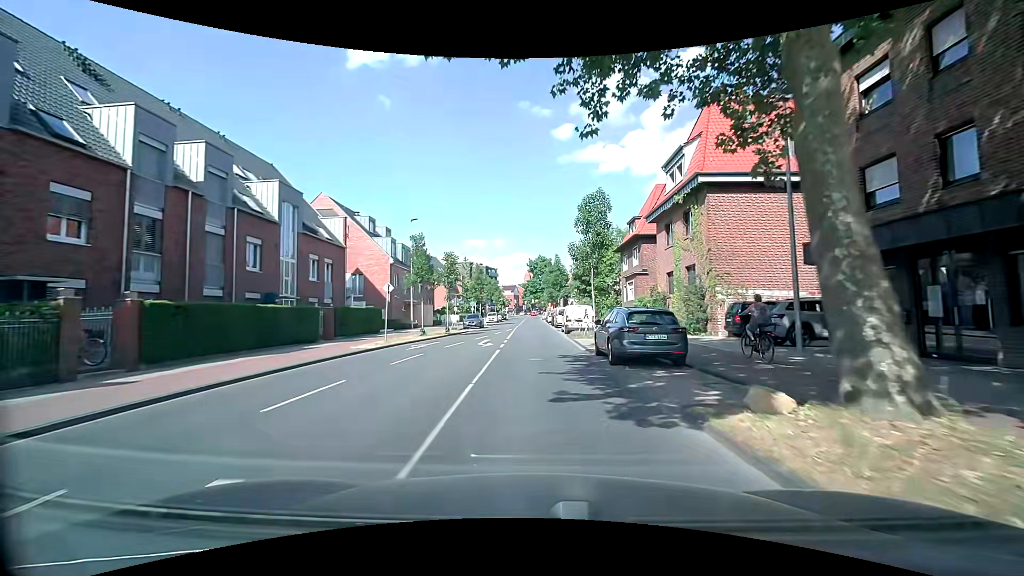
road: tertiary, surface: asphalt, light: Day
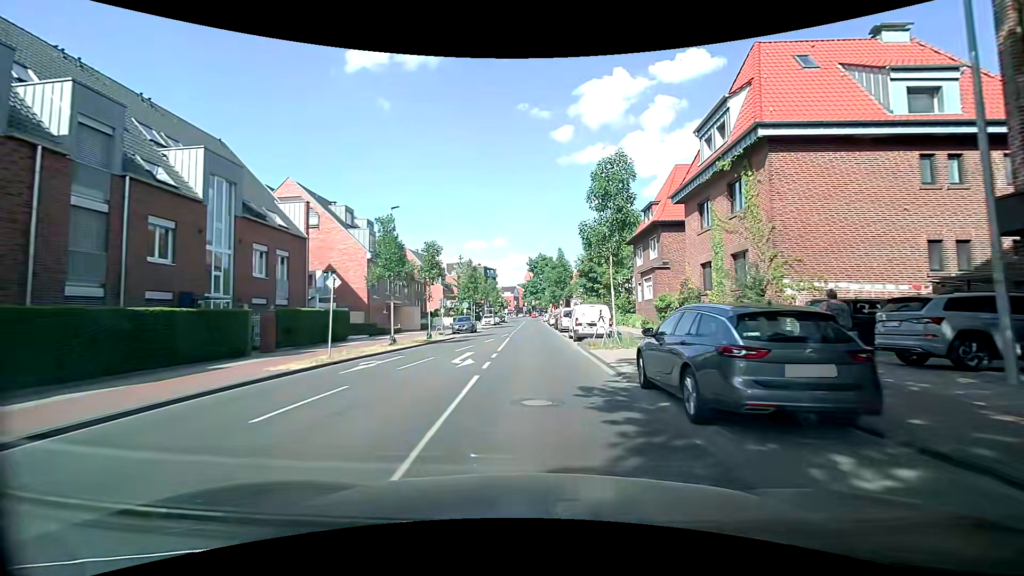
(+0.1, +6.6) m; +1°
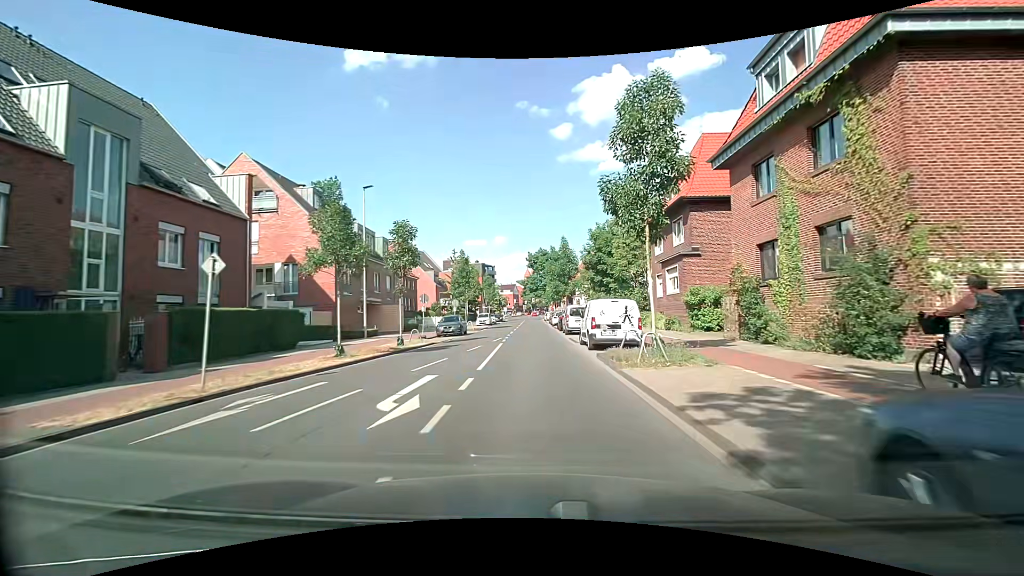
(0.0, +6.6) m; +1°
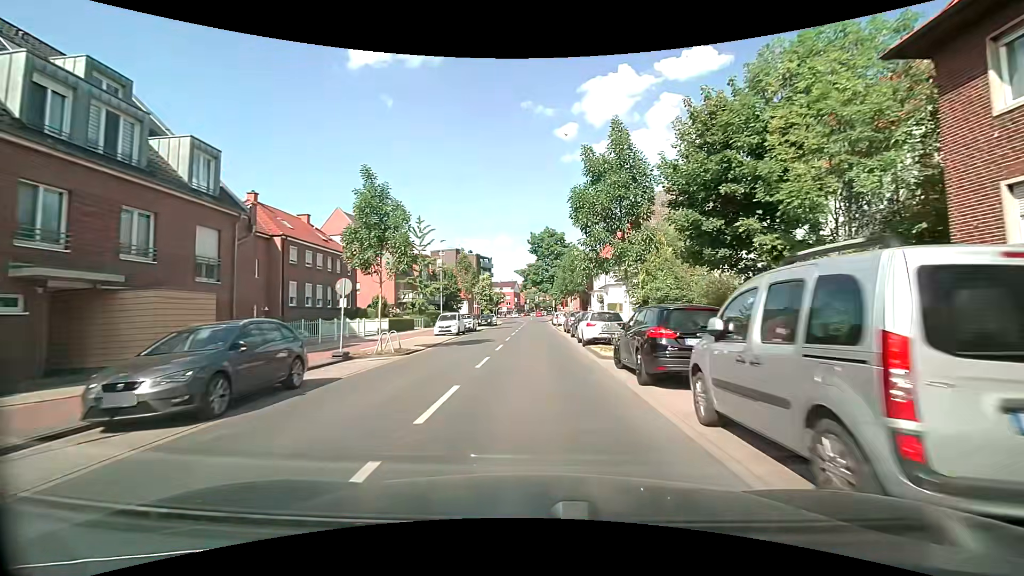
(-0.8, +26.8) m; -2°
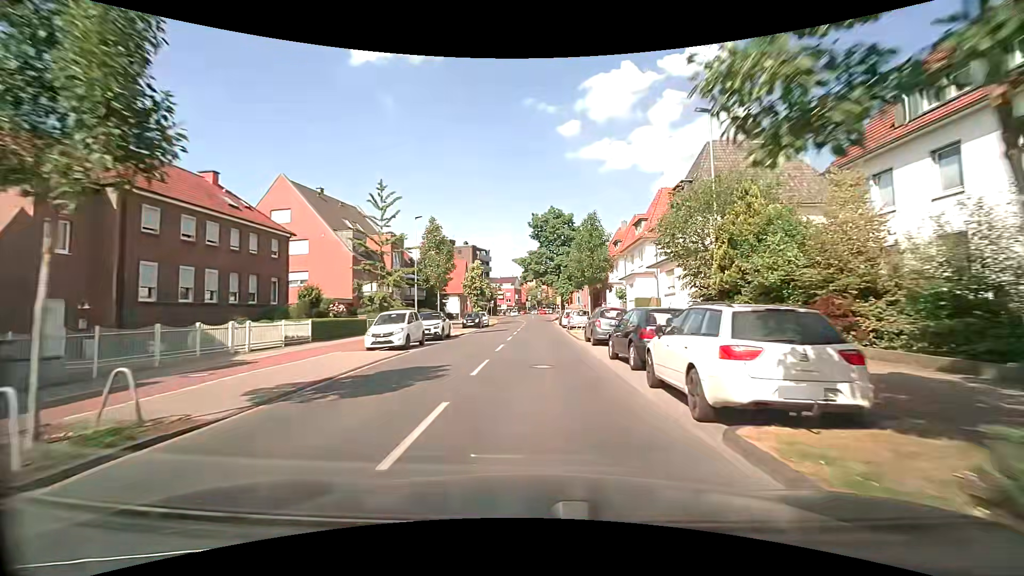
(0.0, +13.9) m; 0°
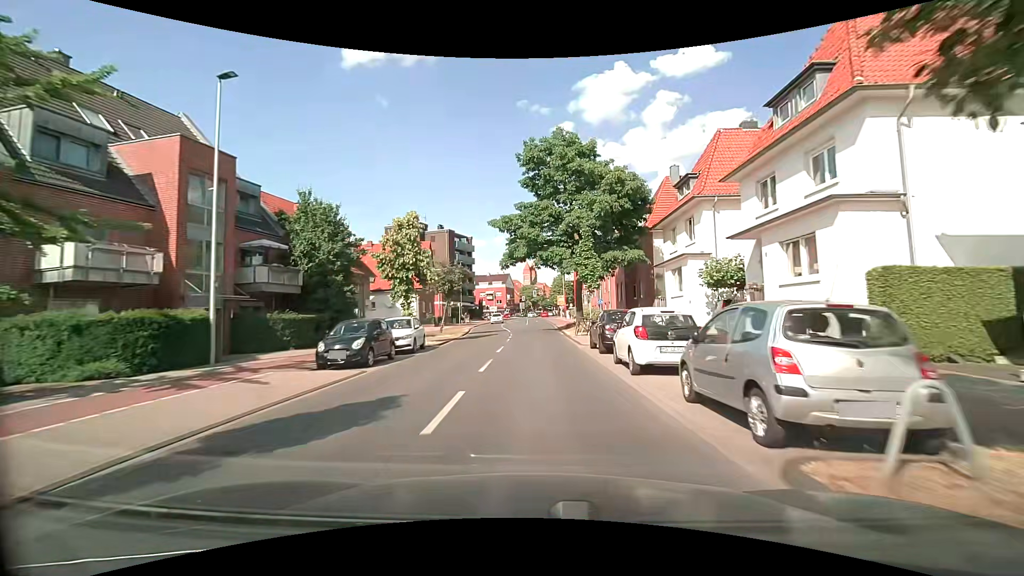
(+0.1, +29.0) m; +1°
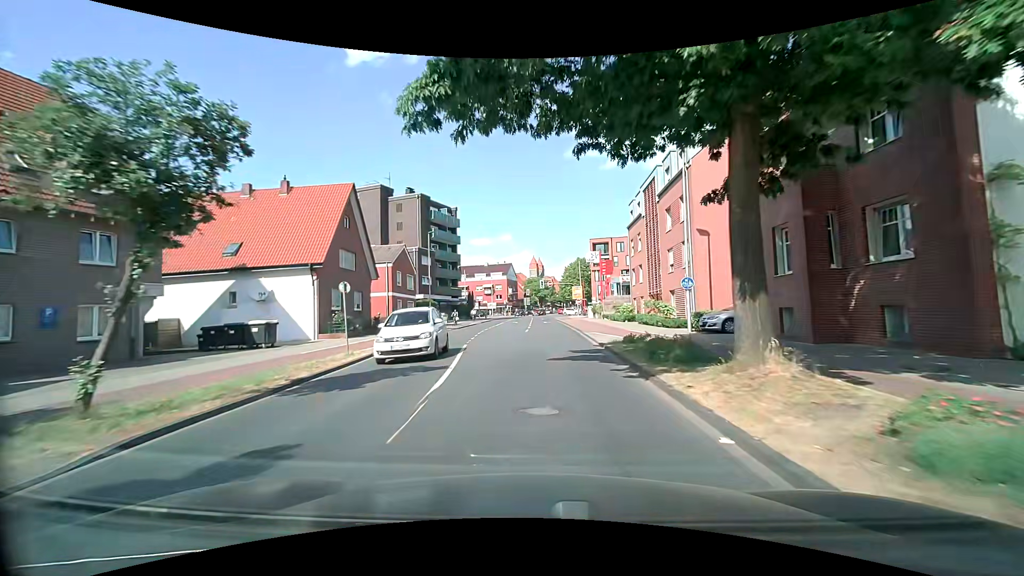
(+0.1, +29.1) m; -1°
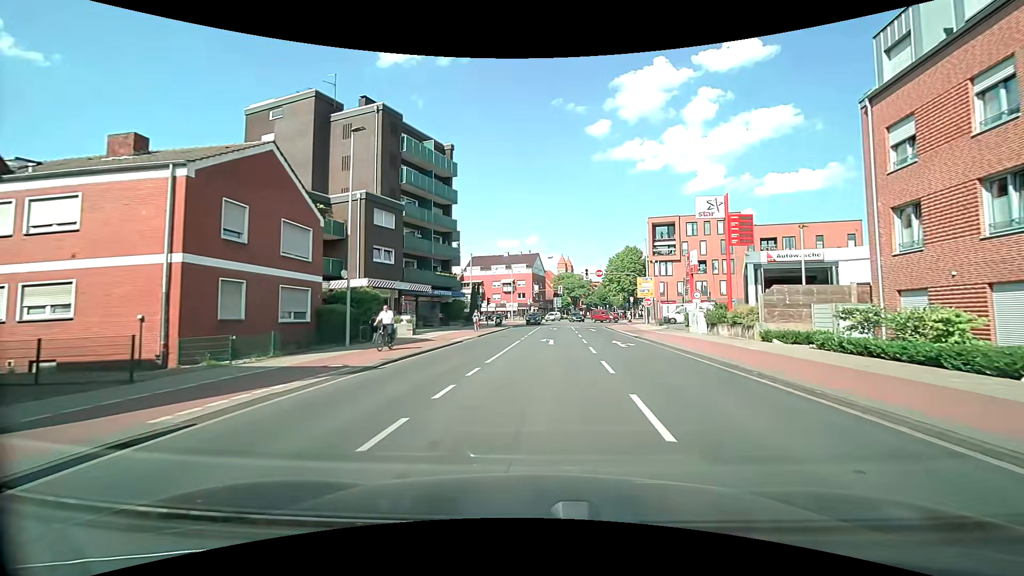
(-1.6, +31.8) m; -3°
